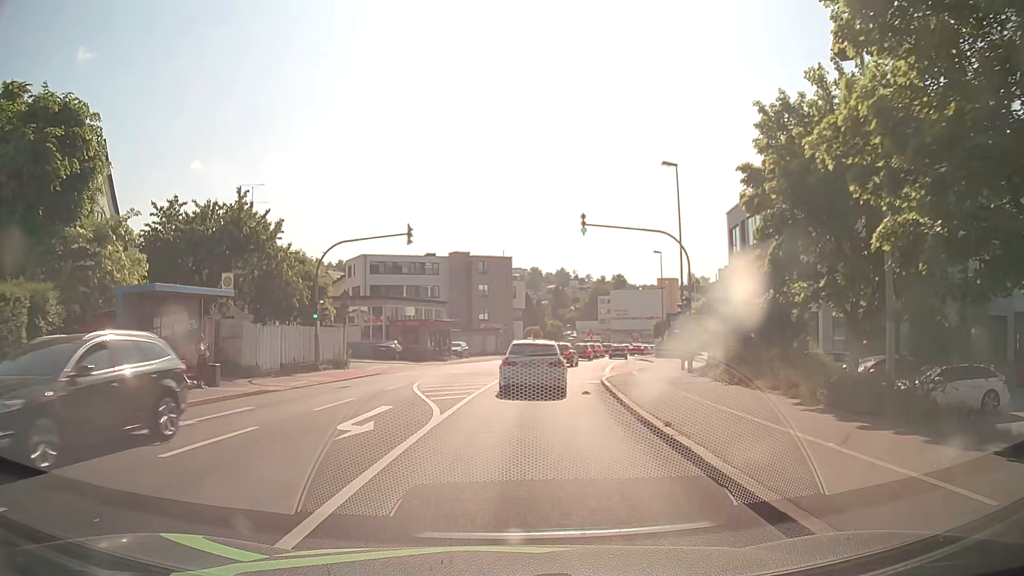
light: Day
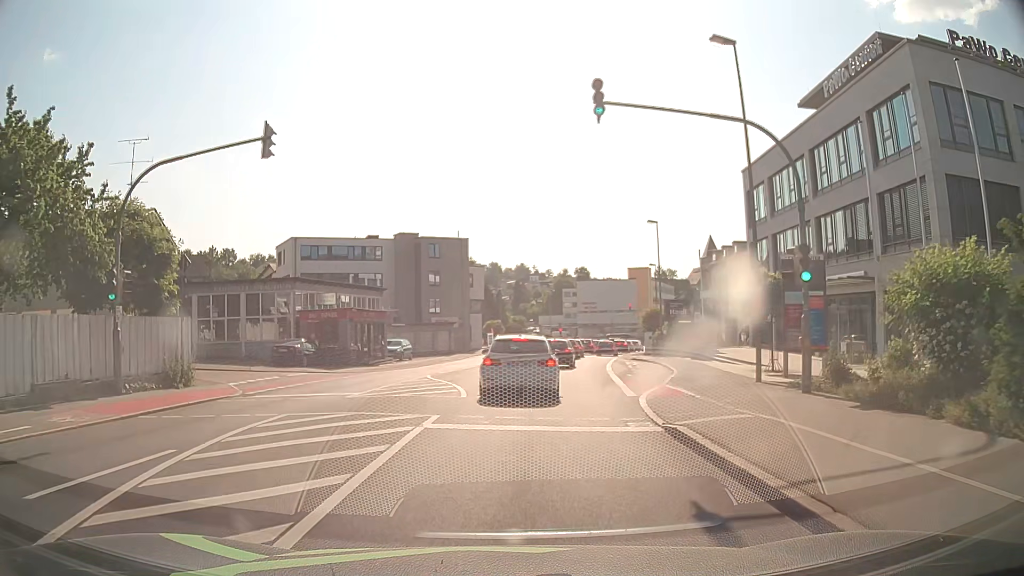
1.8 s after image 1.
(+0.4, +14.2) m; +4°
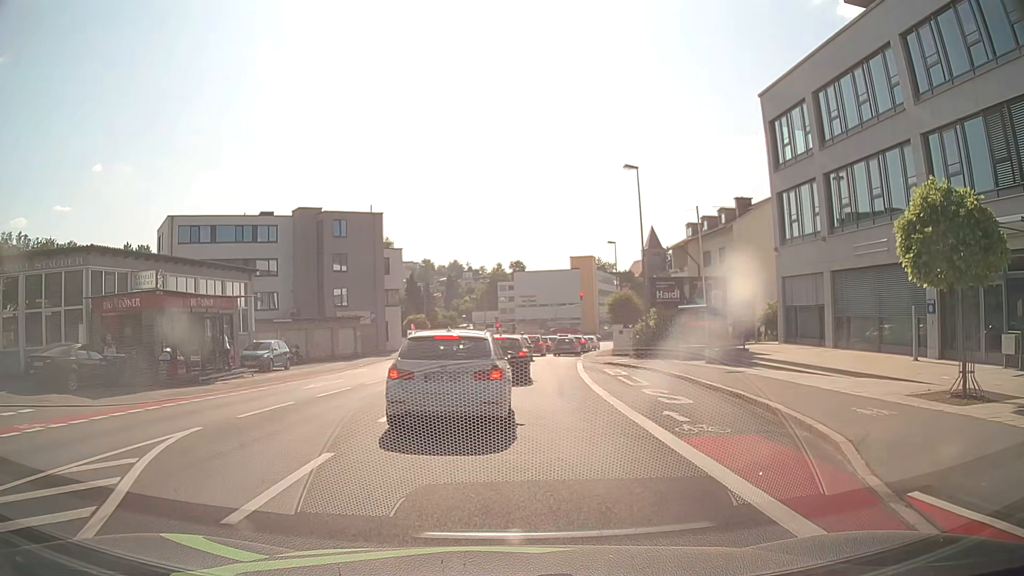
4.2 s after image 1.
(+0.7, +15.2) m; +5°
(0, +10) (+1, +20) (+1, +30) (+2, +40) (+3, +50) (+5, +60) (+8, +69) (+10, +79) (+14, +88) (+17, +98) m
